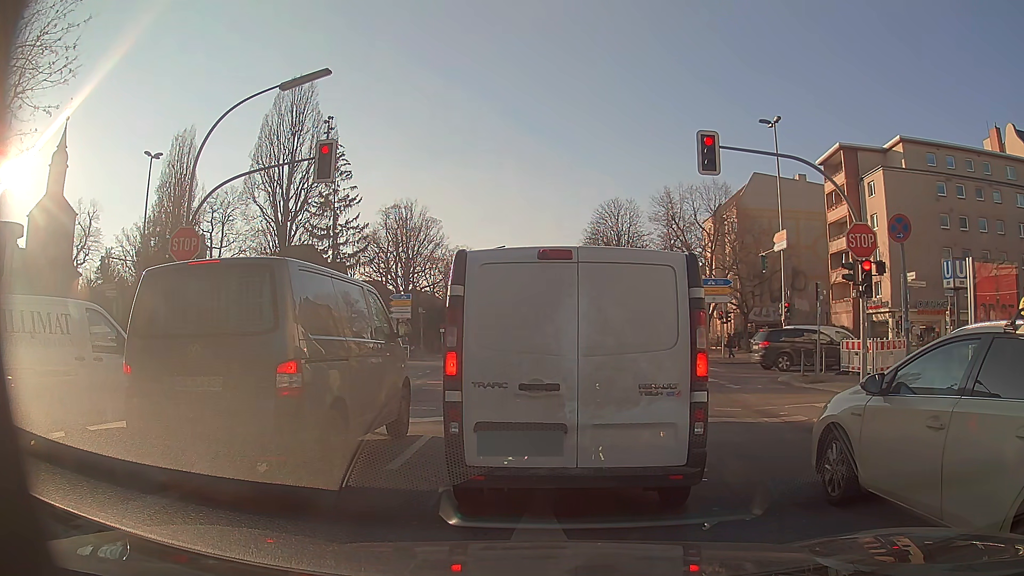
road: secondary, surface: asphalt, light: Day
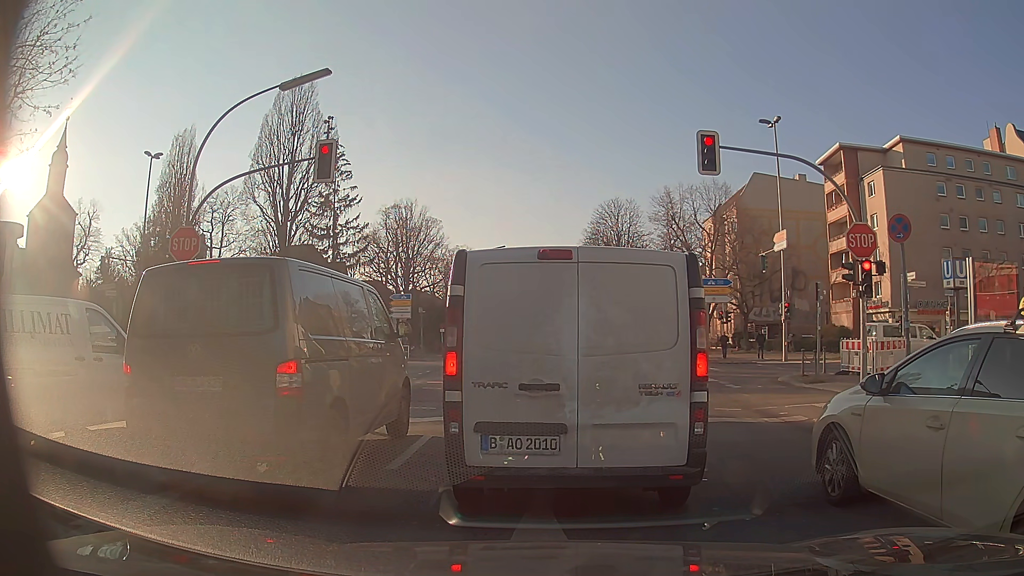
(0.0, 0.0) m; 0°
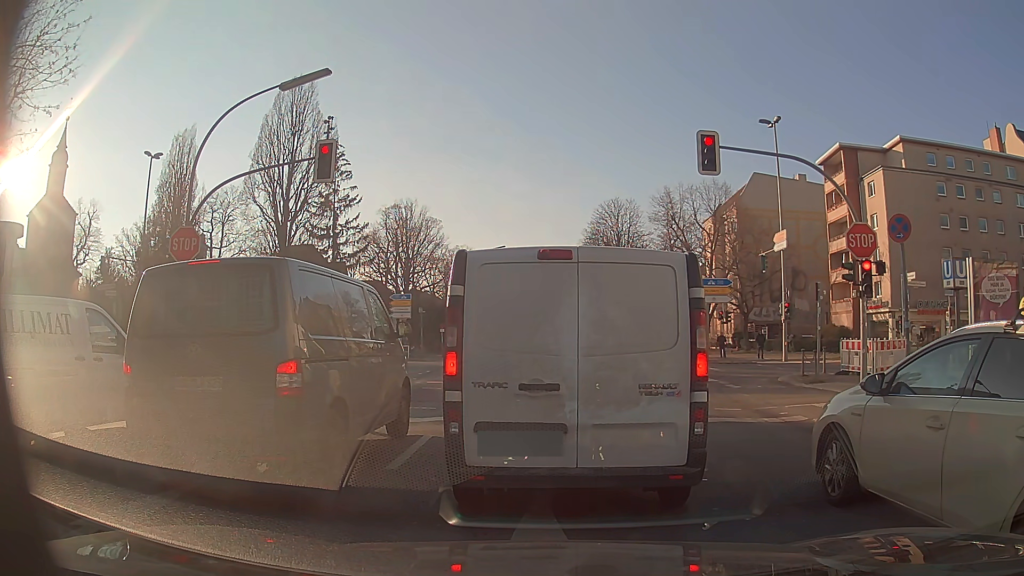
(0.0, 0.0) m; 0°
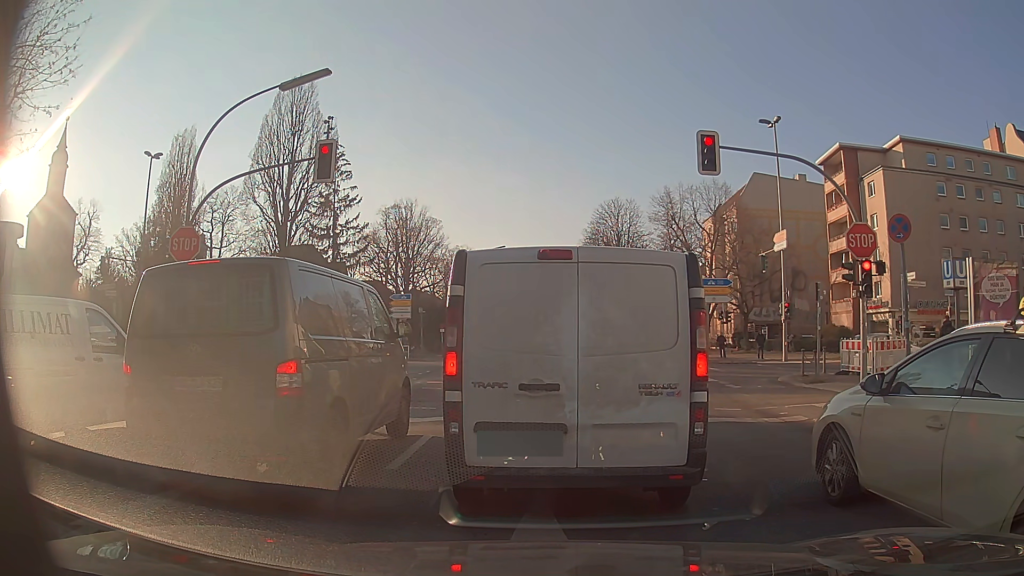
(0.0, 0.0) m; 0°
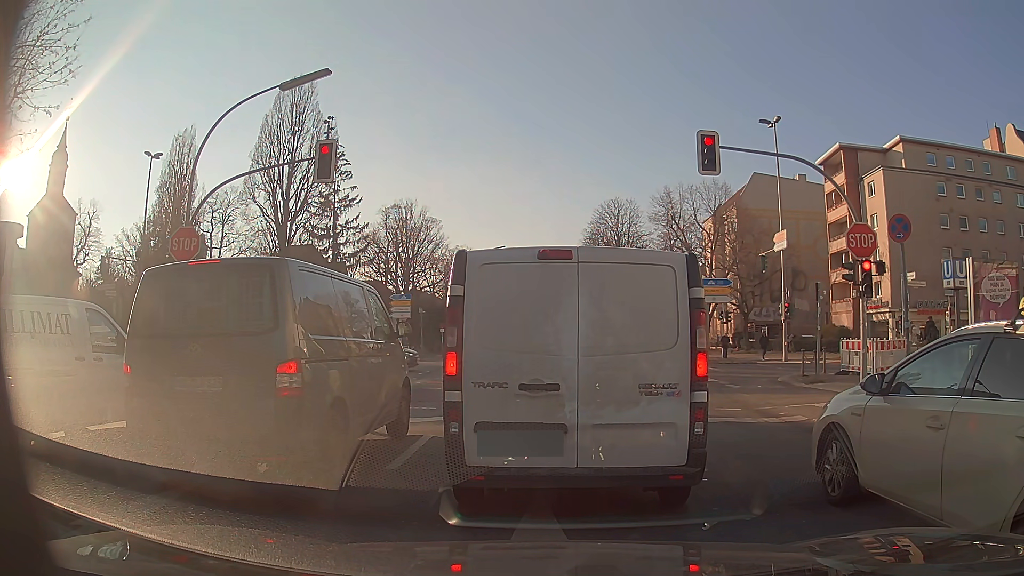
(0.0, 0.0) m; 0°
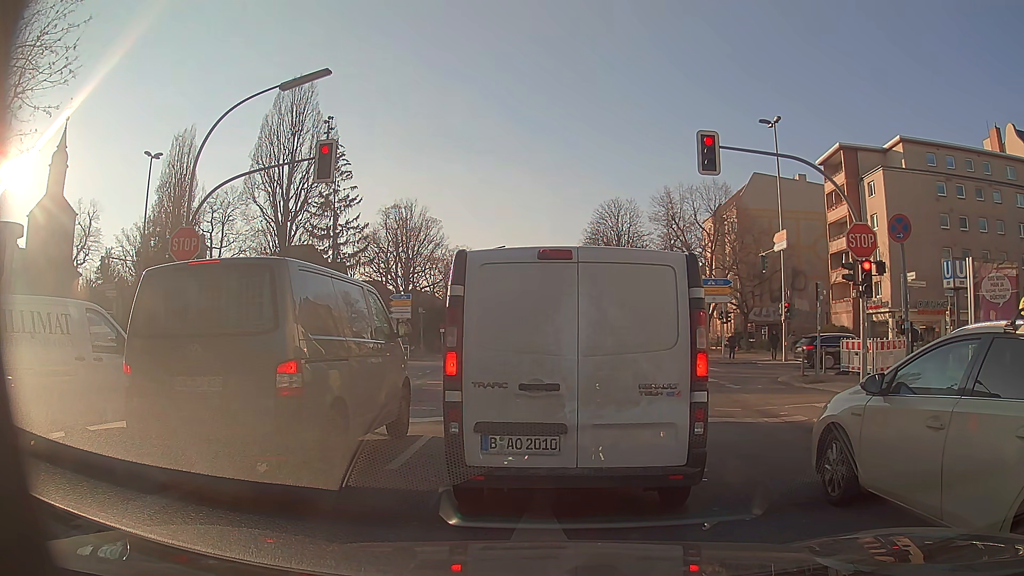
(0.0, 0.0) m; 0°
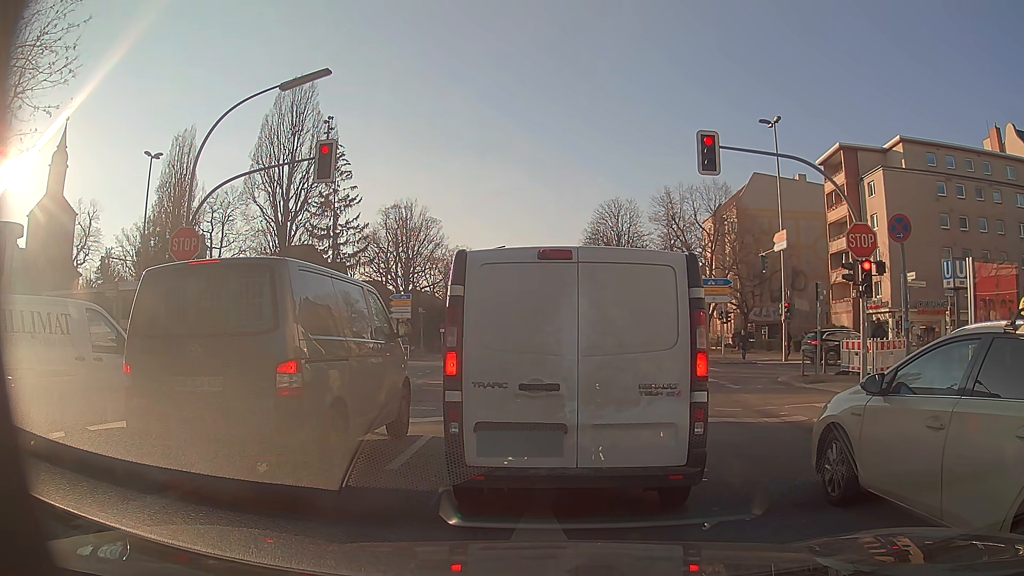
(0.0, 0.0) m; 0°
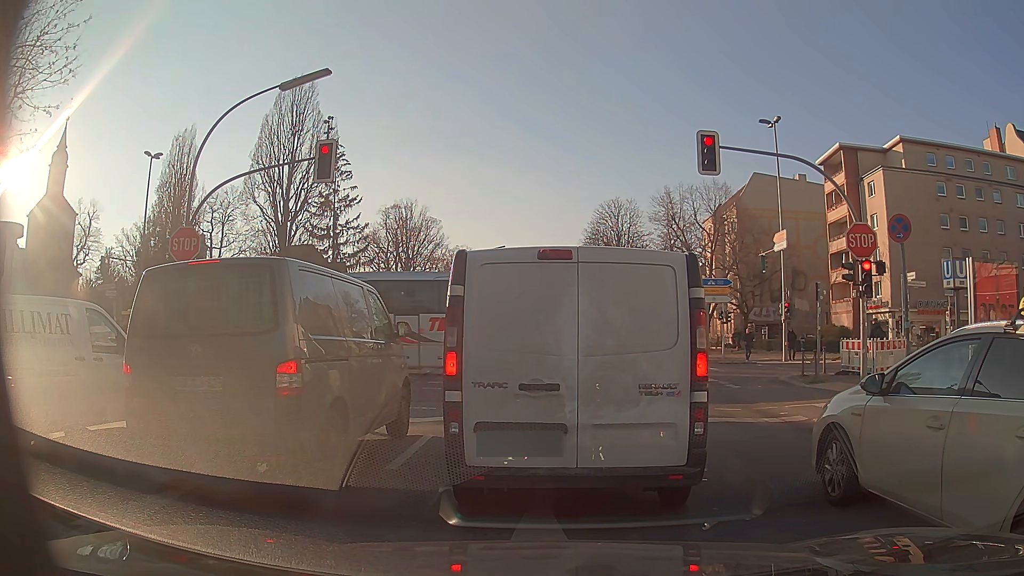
(0.0, 0.0) m; 0°
(0, +10) (-1, +20) (-1, +30) (-2, +40) (-2, +50) (-3, +60) (-3, +70) (-4, +80) (-4, +90) (-4, +100) m
